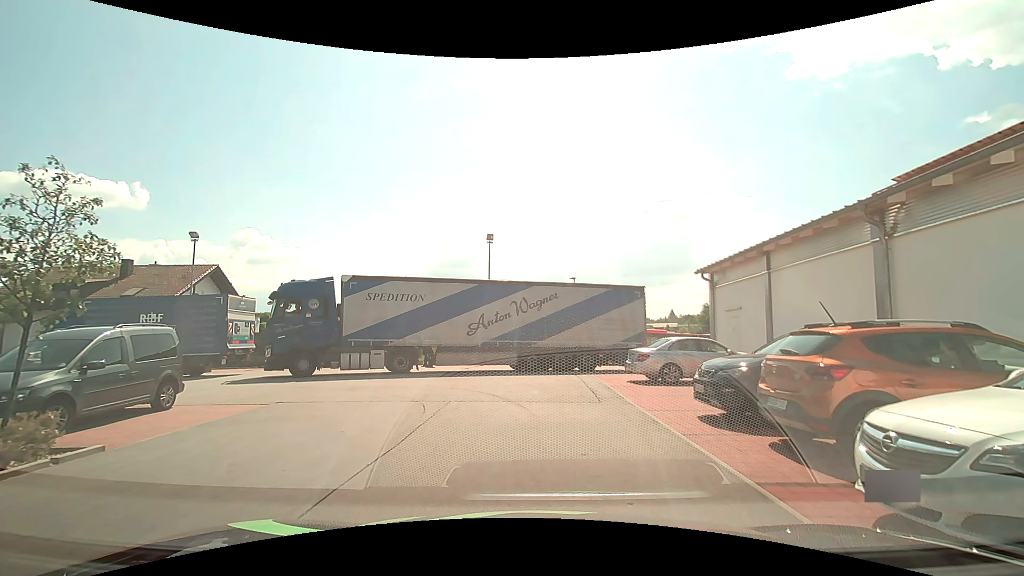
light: Day
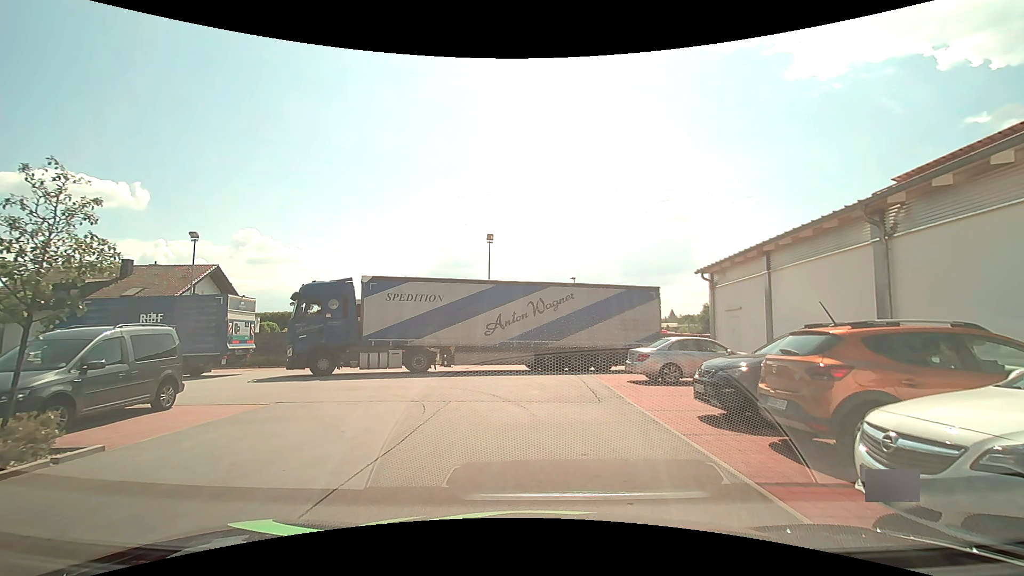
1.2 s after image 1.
(0.0, 0.0) m; 0°
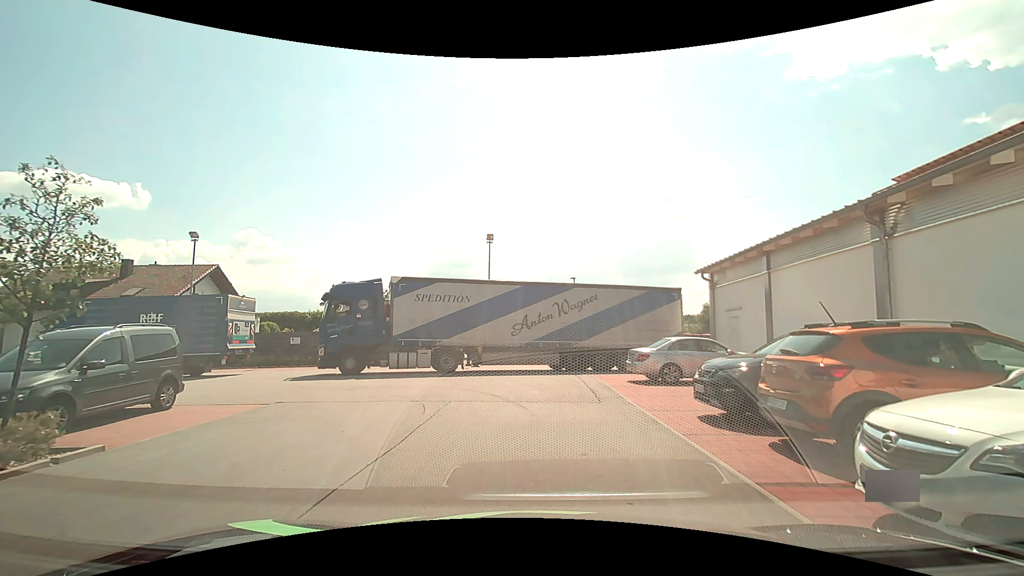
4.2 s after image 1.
(0.0, 0.0) m; 0°
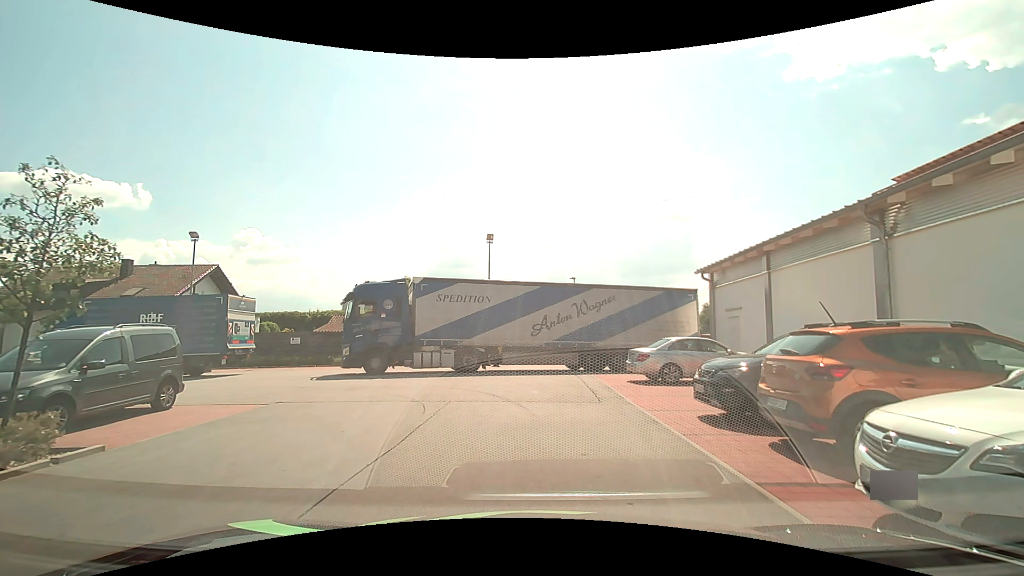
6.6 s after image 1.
(0.0, 0.0) m; 0°
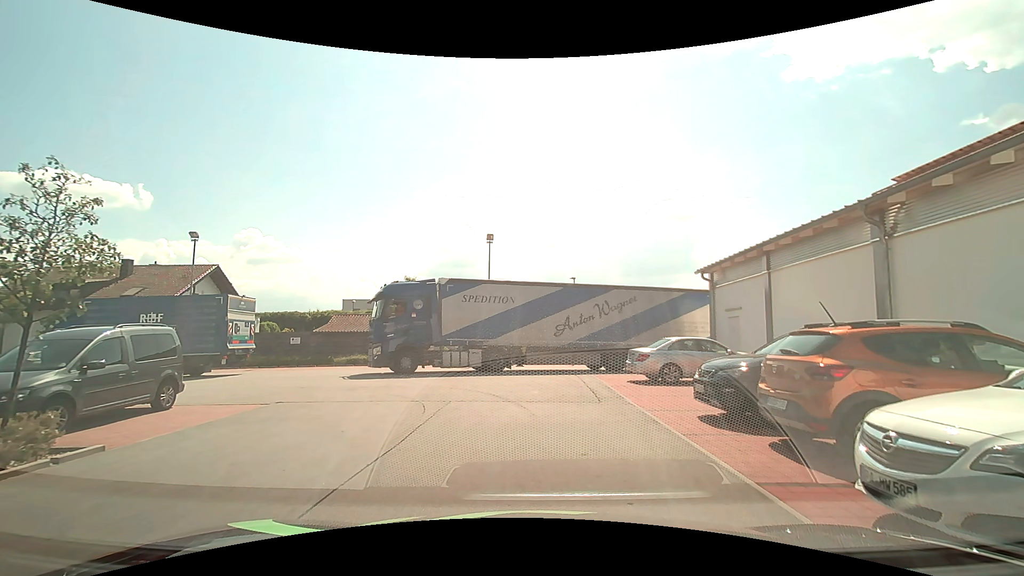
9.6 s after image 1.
(0.0, 0.0) m; 0°
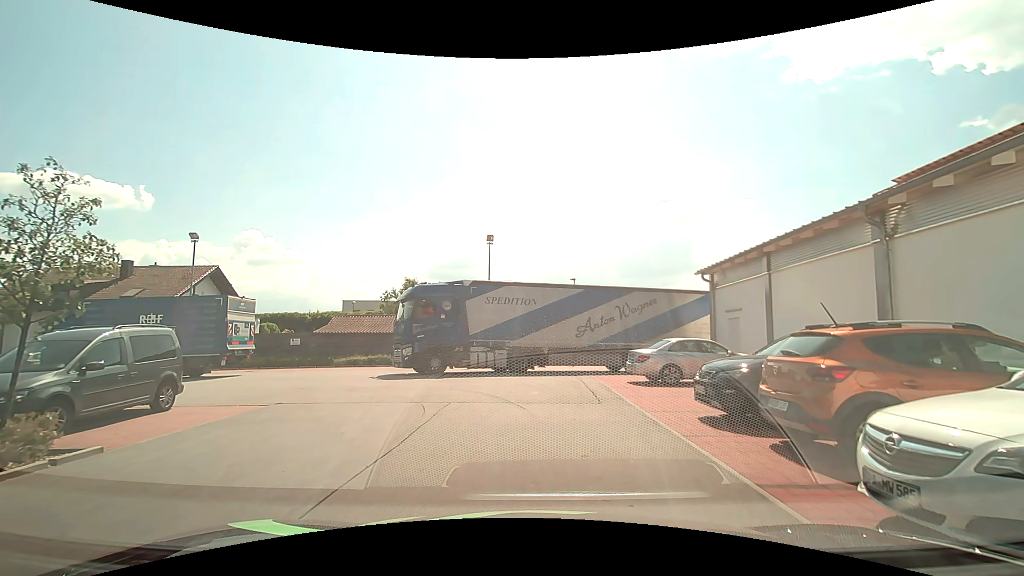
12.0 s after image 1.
(0.0, 0.0) m; 0°
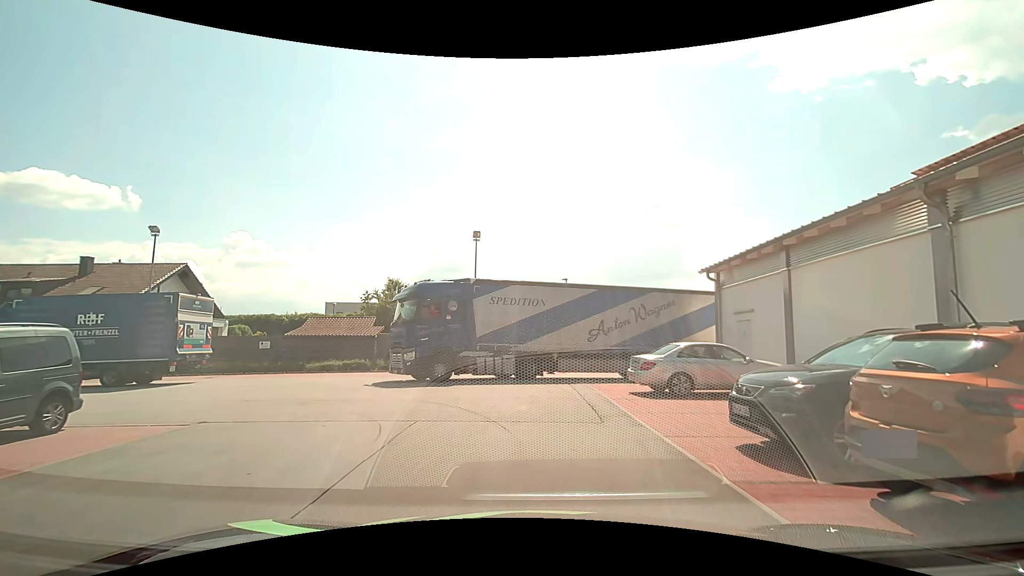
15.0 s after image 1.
(0.0, +2.2) m; 0°
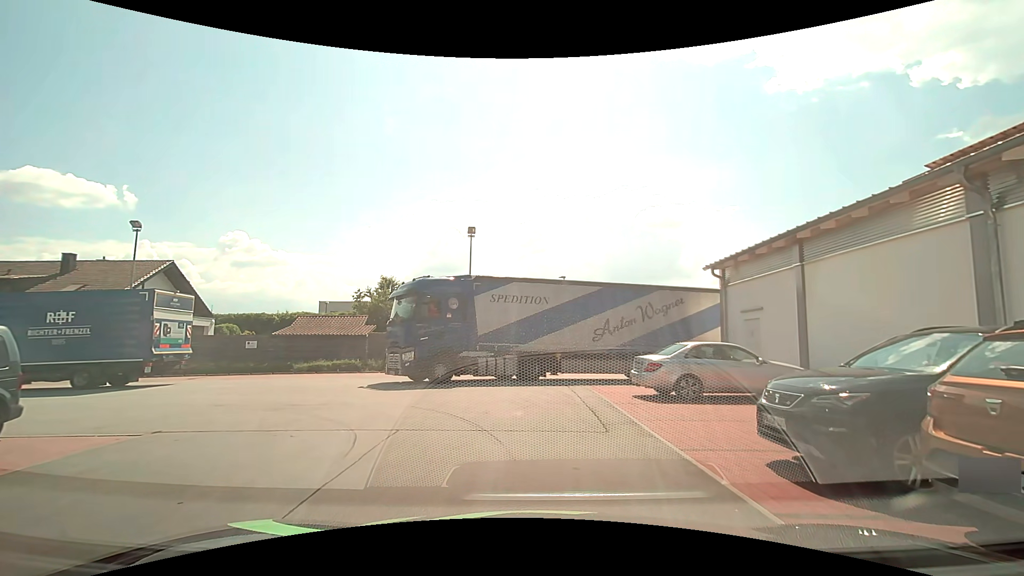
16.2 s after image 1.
(0.0, +1.0) m; 0°
